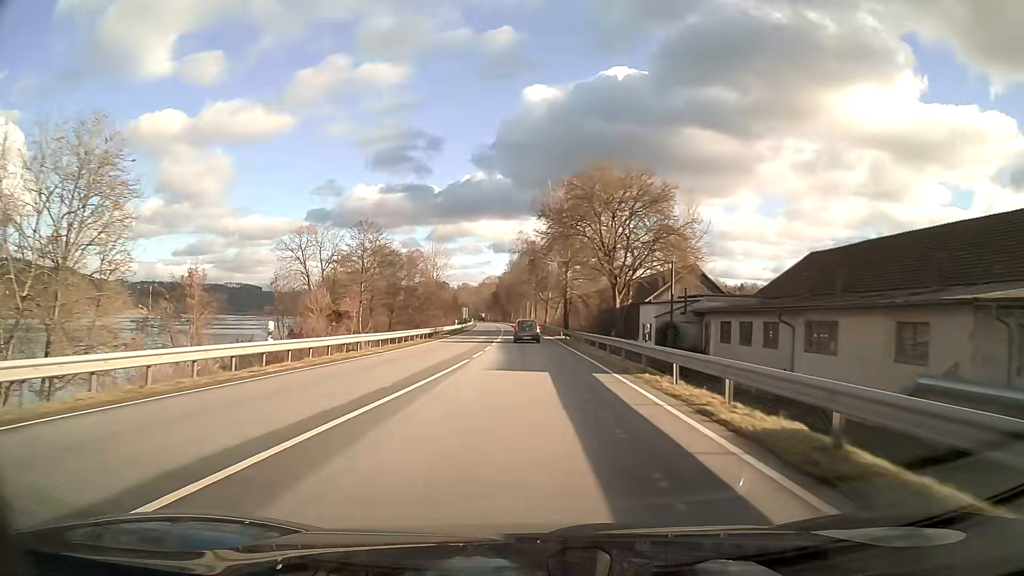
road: primary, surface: asphalt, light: Day
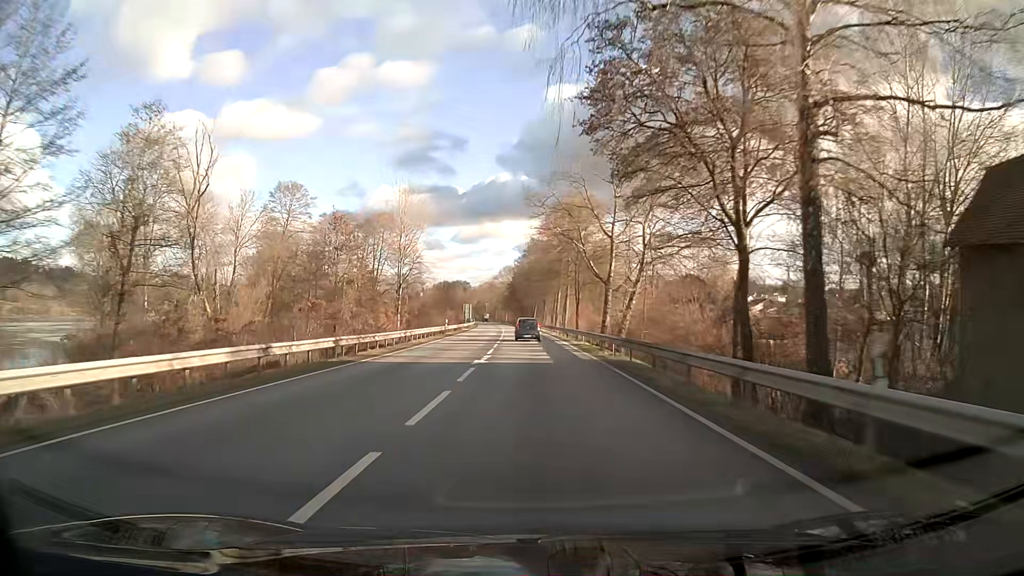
(-1.4, +64.7) m; -2°
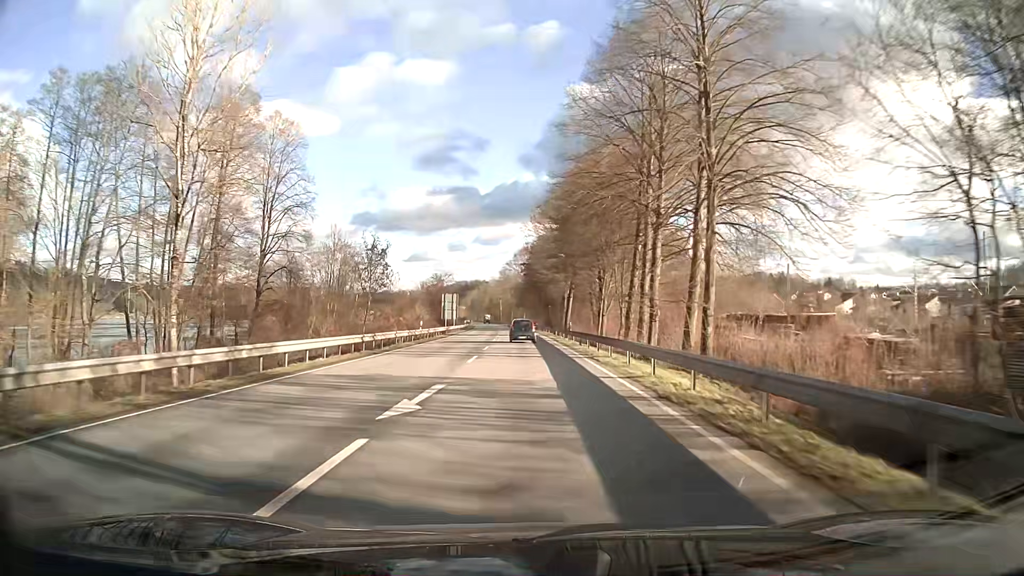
(-1.0, +65.9) m; -2°
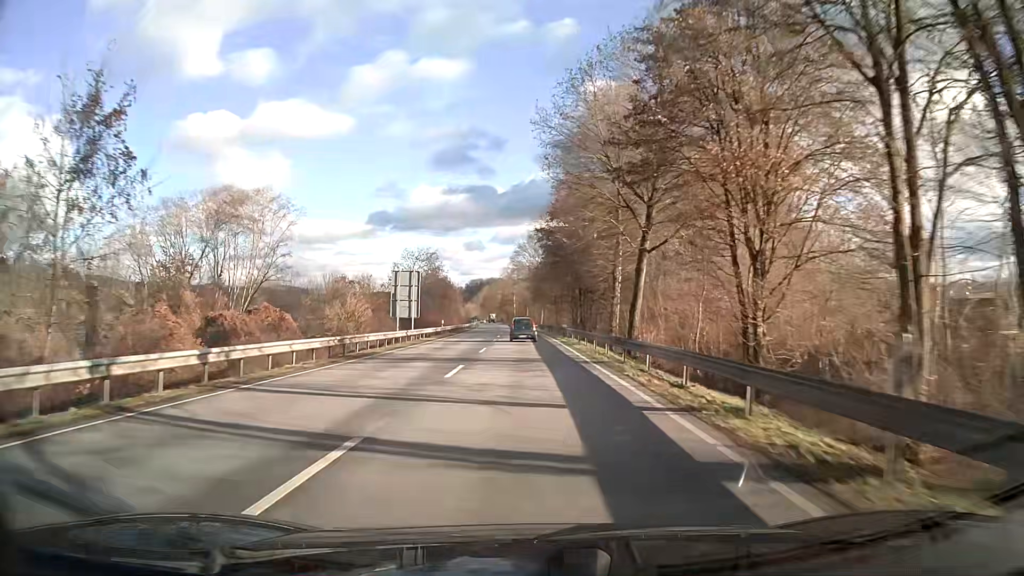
(-0.6, +39.6) m; -2°
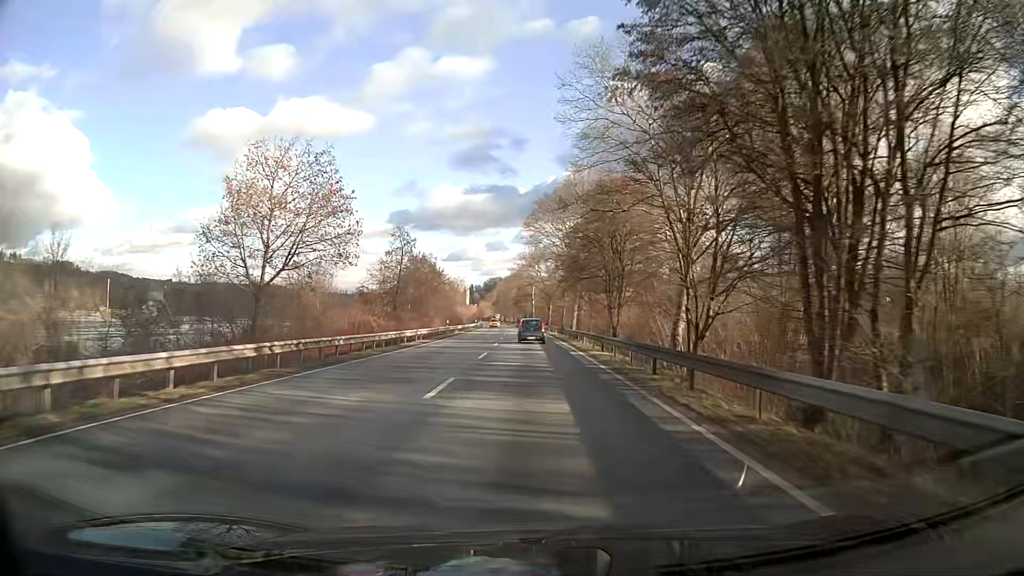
(-0.5, +52.4) m; -1°
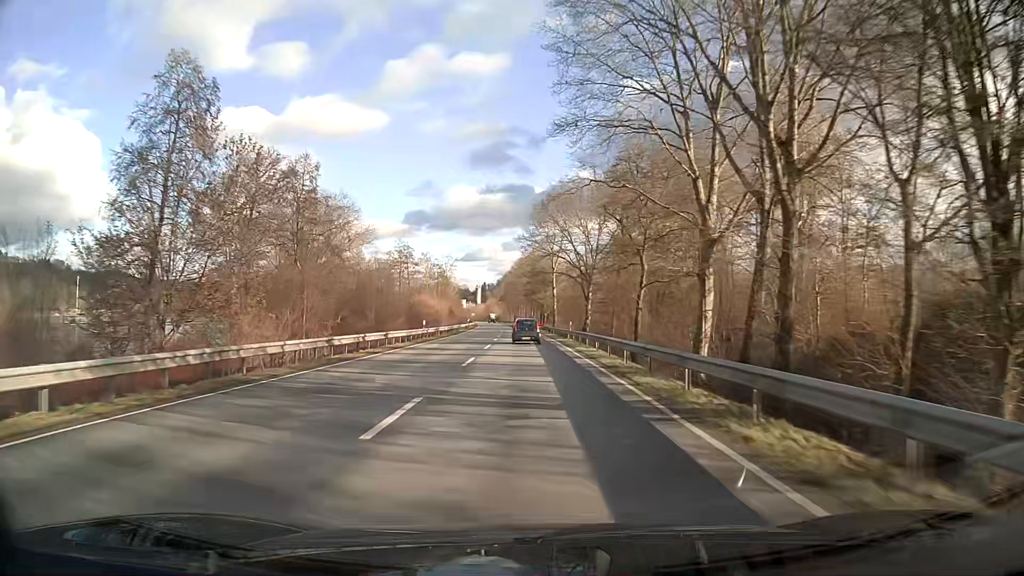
(-0.7, +64.4) m; -1°
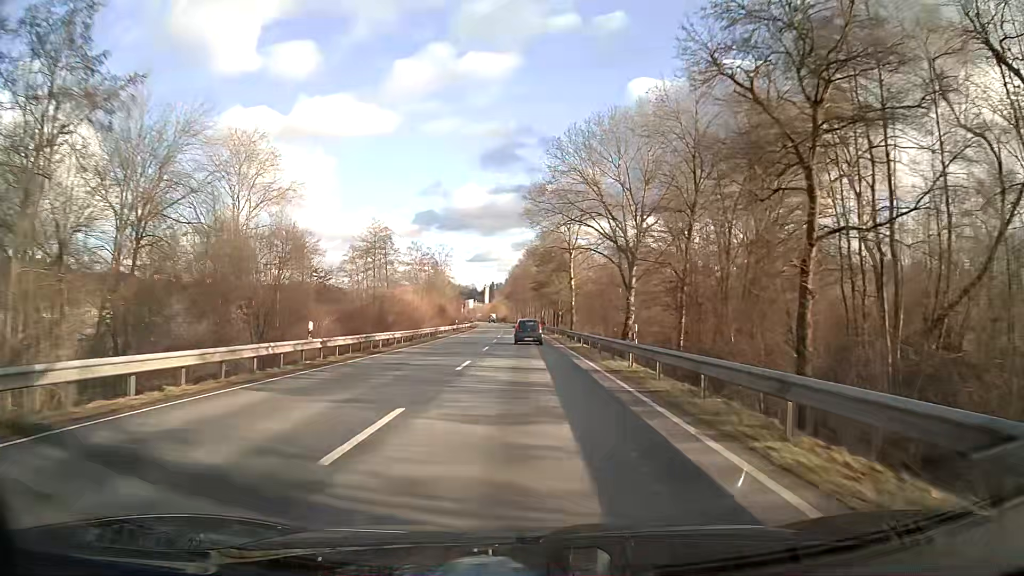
(-0.2, +25.5) m; -1°
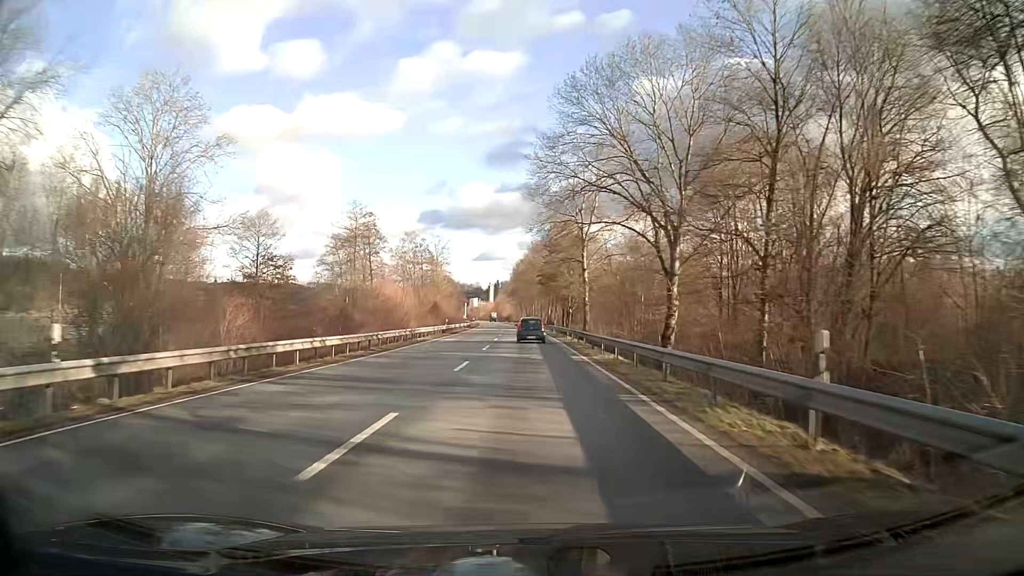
(0.0, +12.7) m; 0°
